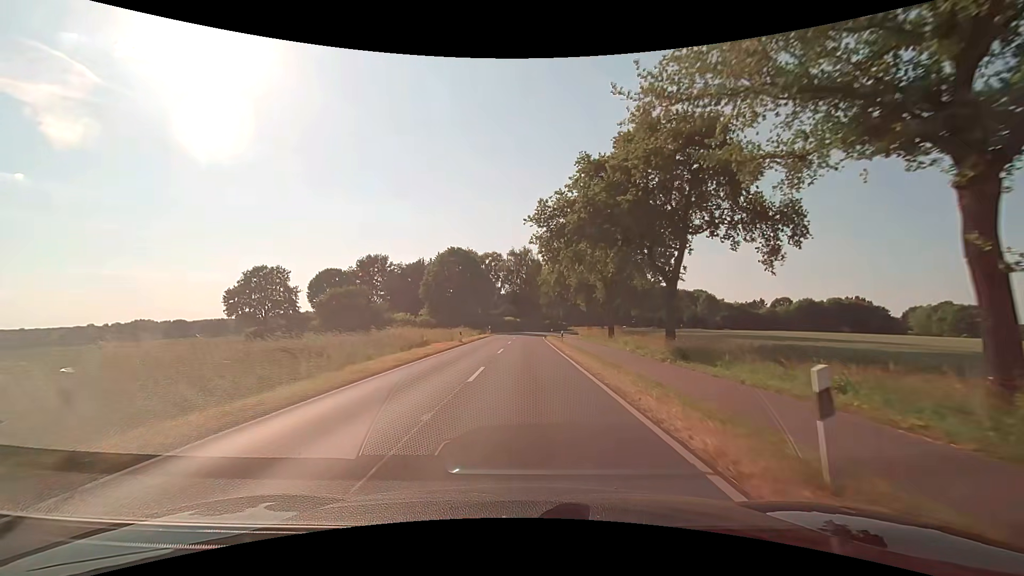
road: secondary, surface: asphalt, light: Day
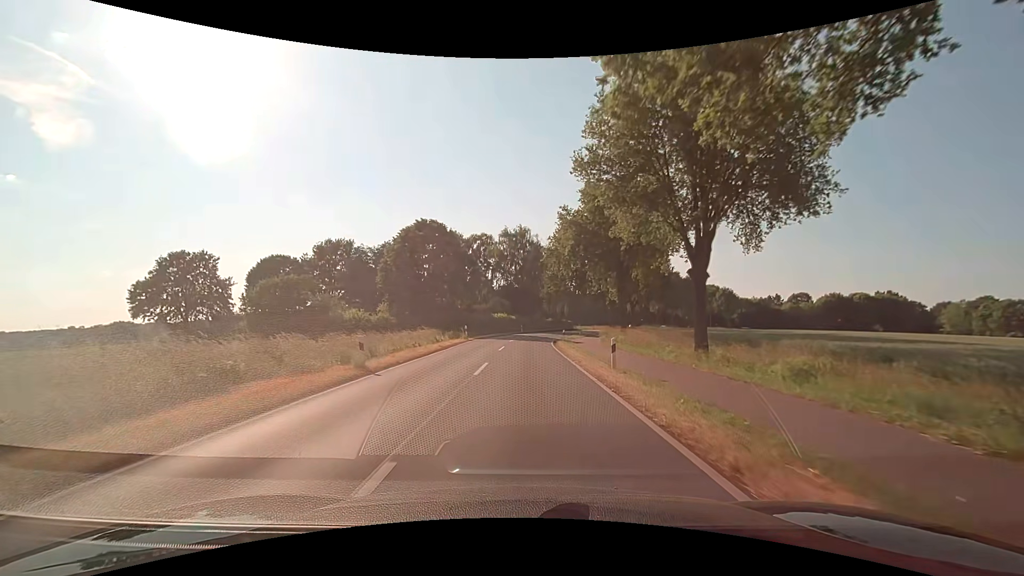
(-0.1, +23.2) m; 0°
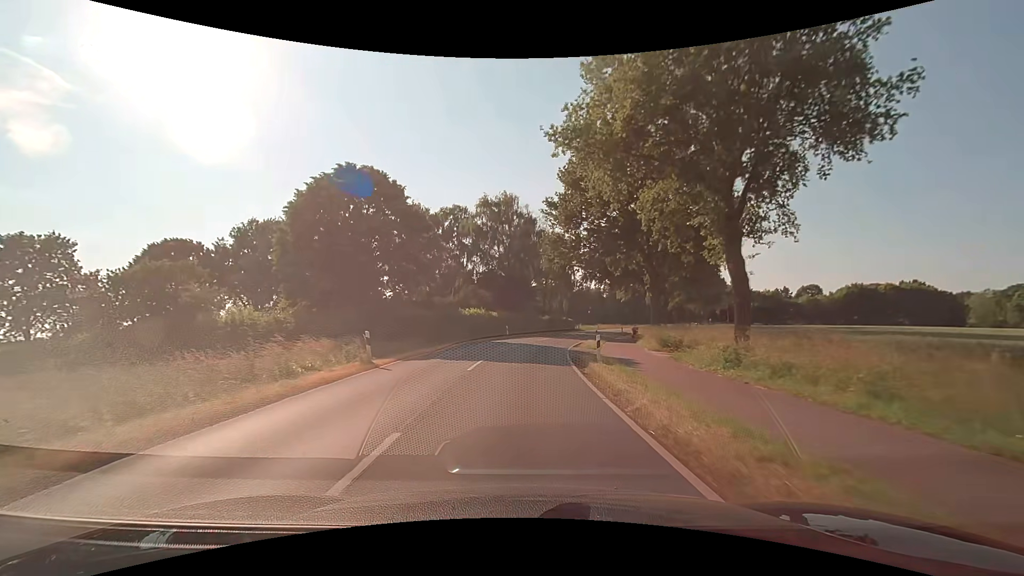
(+0.2, +23.3) m; +1°
(0, +10) (+1, +20) (+2, +30) (+3, +40) (+5, +50) (+7, +59) (+10, +69) (+12, +79) (+16, +88) (+19, +97) m
